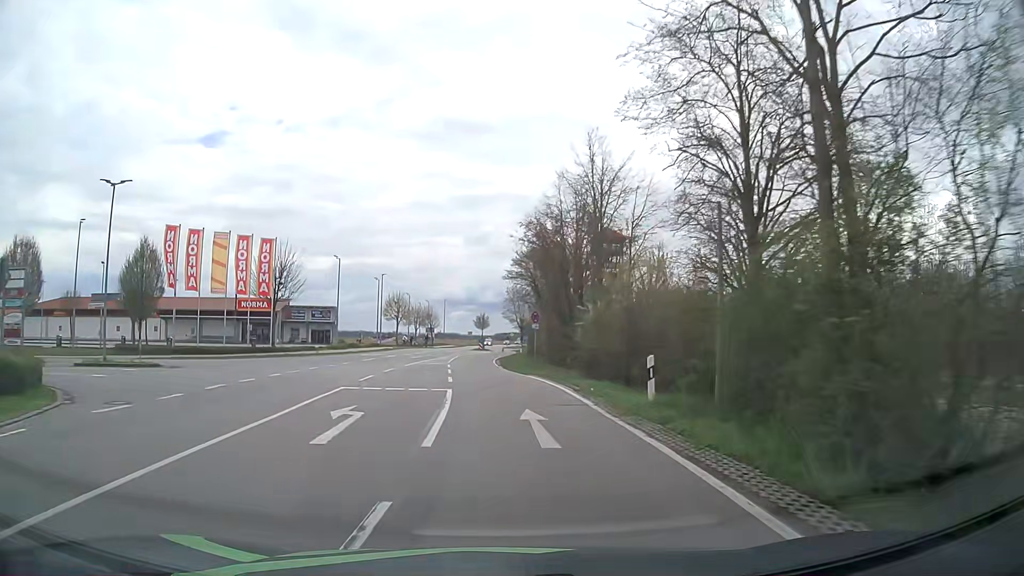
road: tertiary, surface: asphalt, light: Day
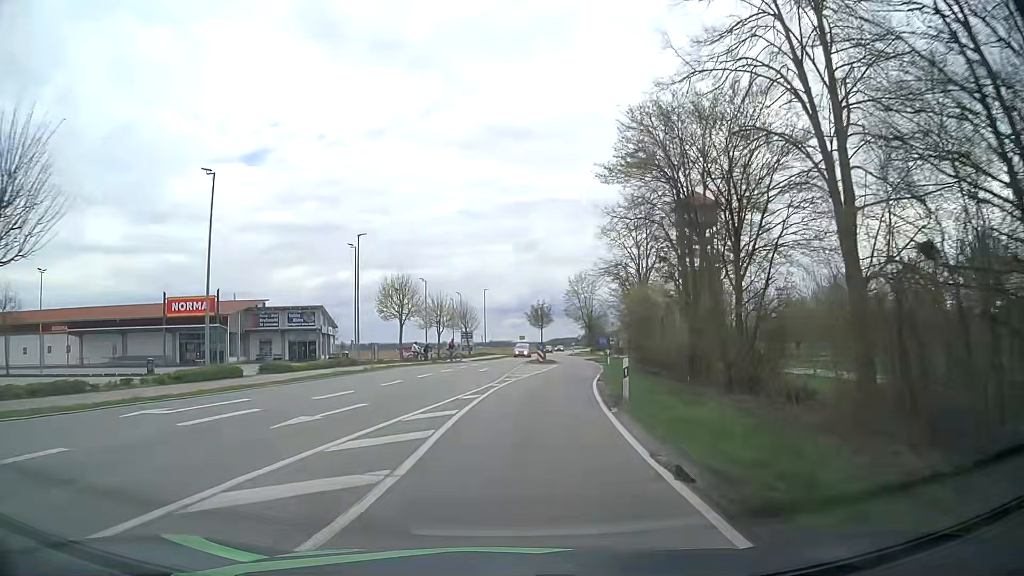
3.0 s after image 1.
(-1.4, +34.9) m; -4°
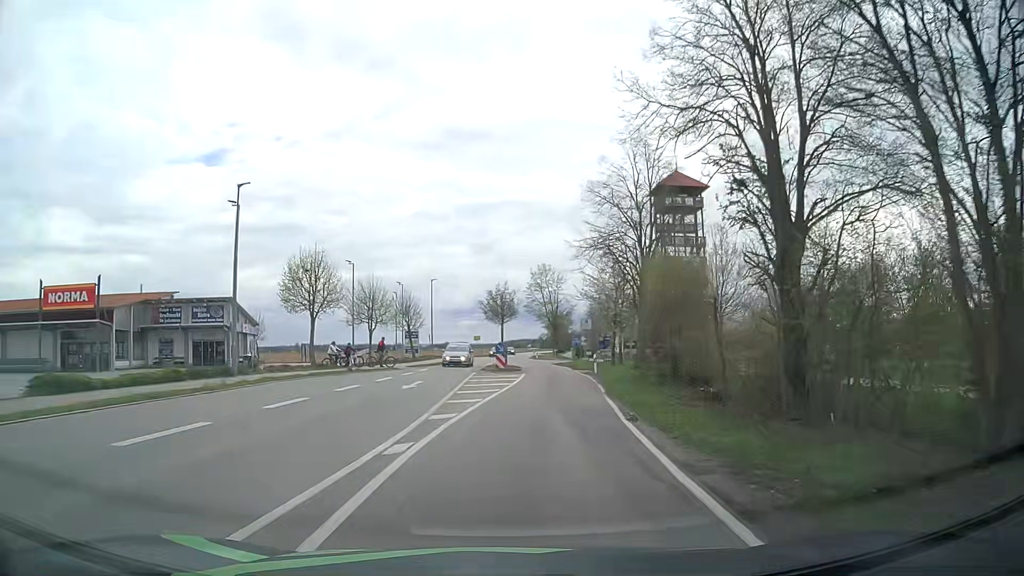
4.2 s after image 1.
(+0.4, +14.2) m; +4°
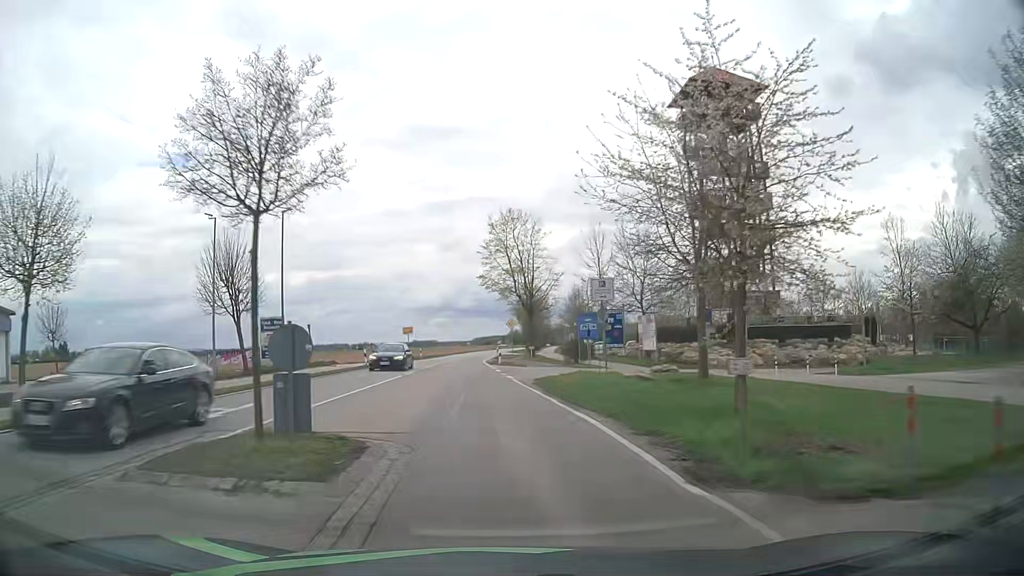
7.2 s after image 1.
(+2.3, +36.2) m; +3°
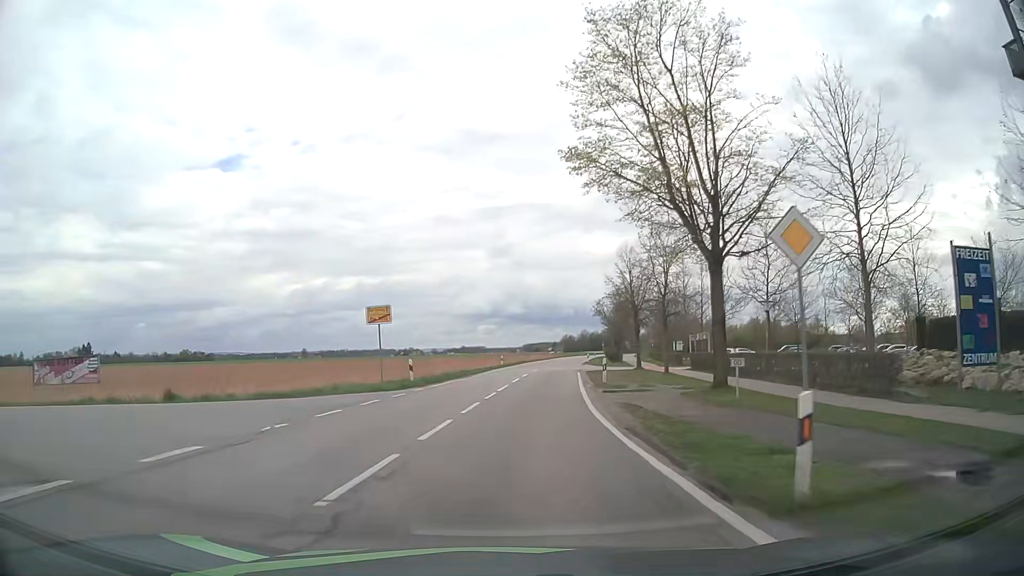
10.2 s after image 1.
(-2.5, +39.1) m; -4°
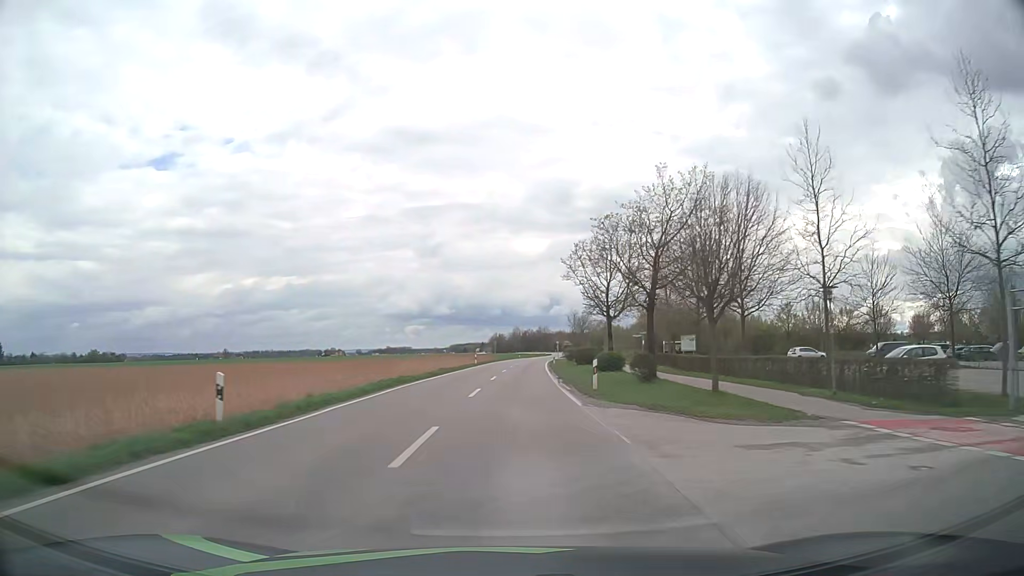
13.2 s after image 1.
(+3.4, +47.7) m; +7°
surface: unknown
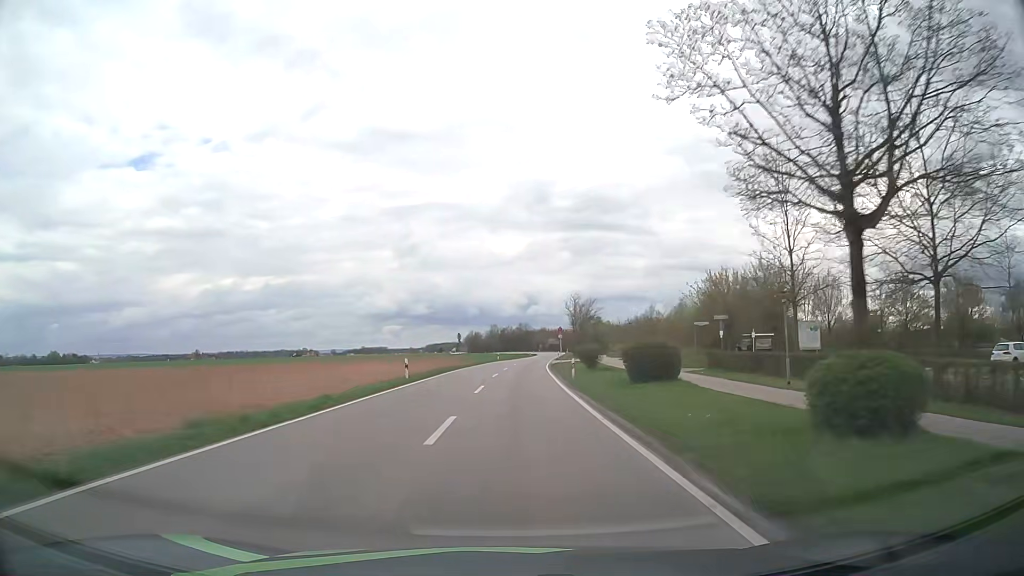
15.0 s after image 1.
(+0.4, +34.0) m; +2°
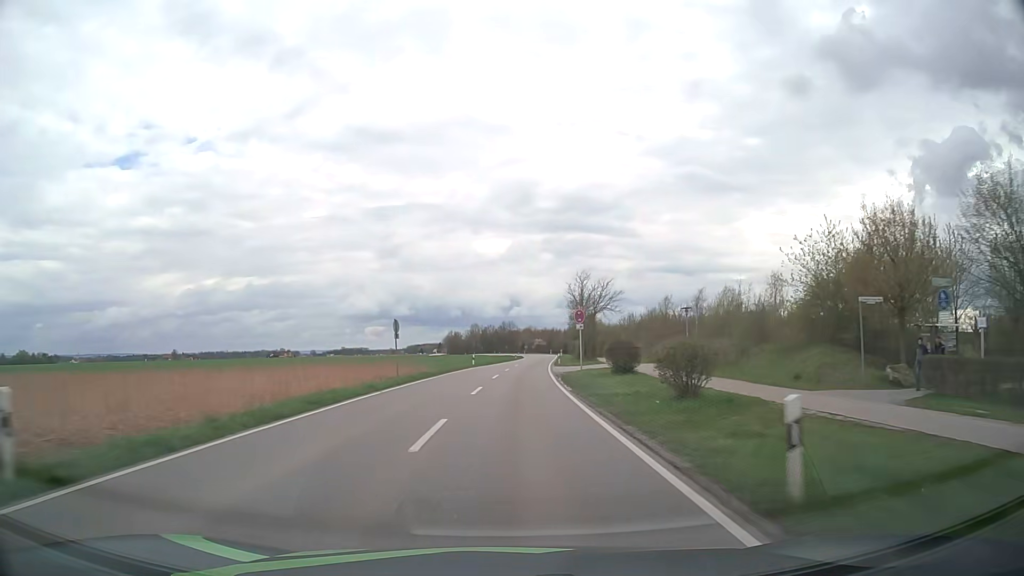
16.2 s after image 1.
(+0.3, +24.7) m; +1°
(0, +10) (0, +20) (0, +30) (+1, +40) (+1, +50) (+2, +60) (+3, +70) (+4, +80) (+5, +90) (+6, +100) m
